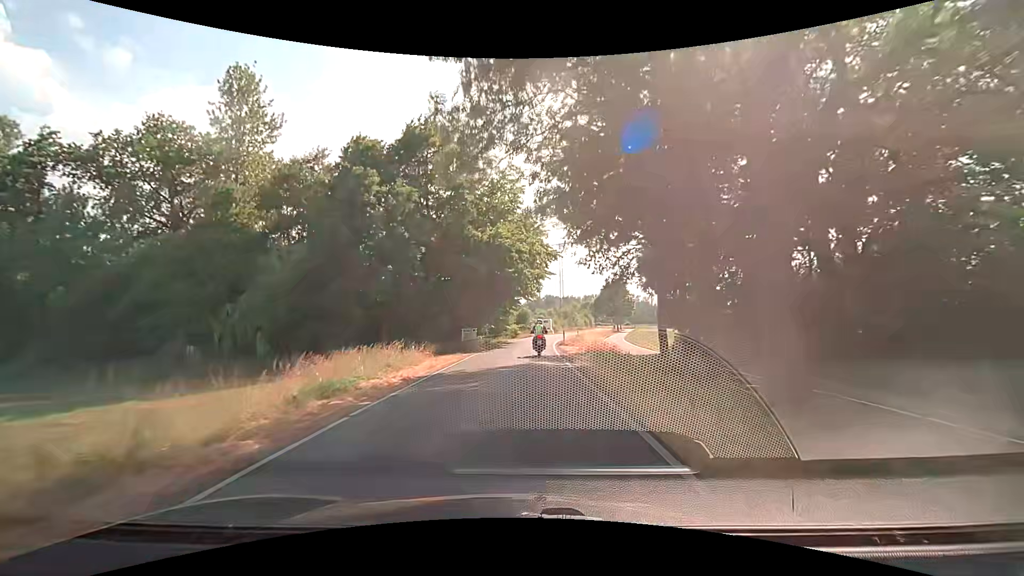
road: unclassified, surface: asphalt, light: Day
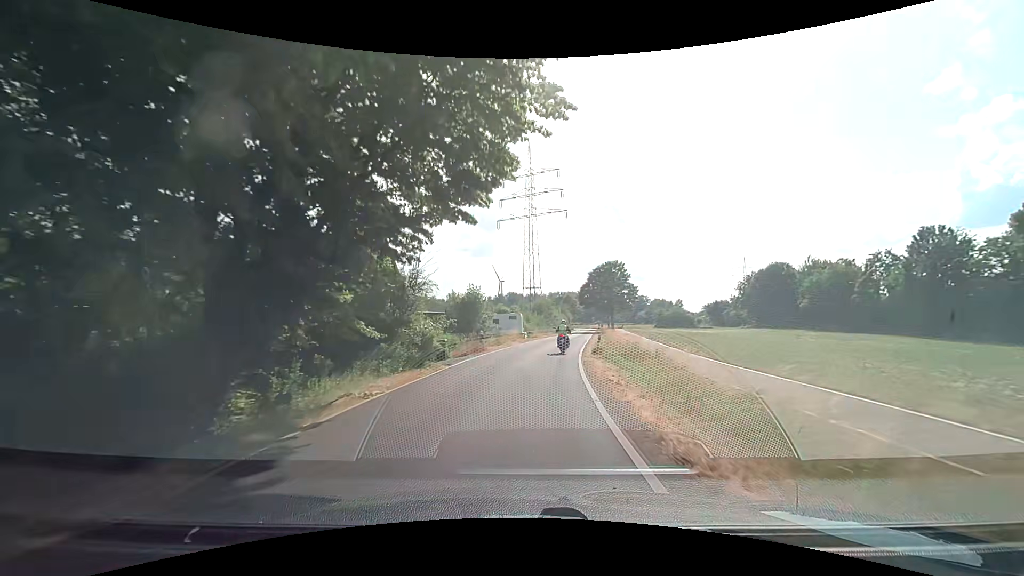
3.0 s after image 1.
(+1.0, +38.1) m; +4°
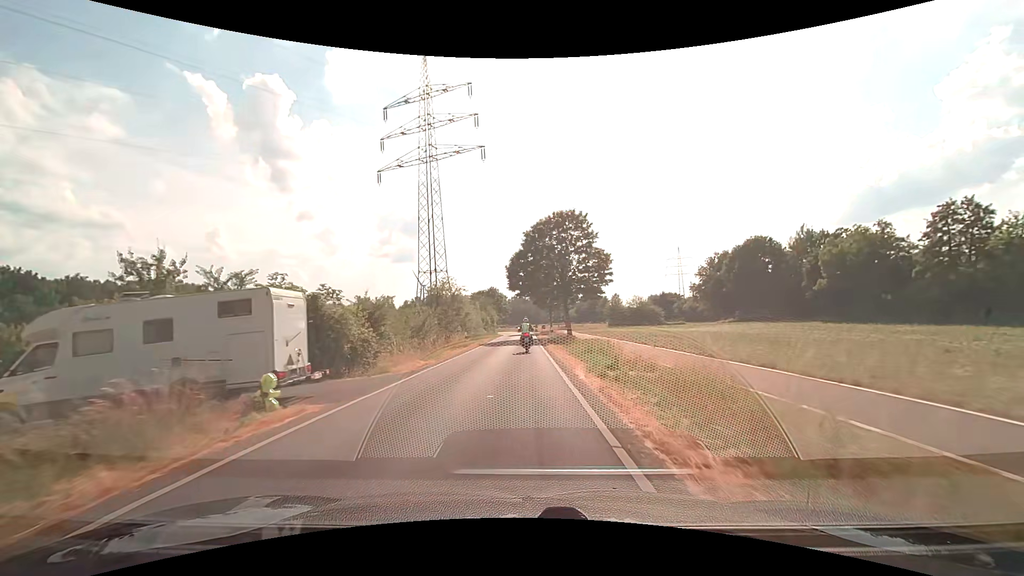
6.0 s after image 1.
(+3.8, +39.3) m; +9°
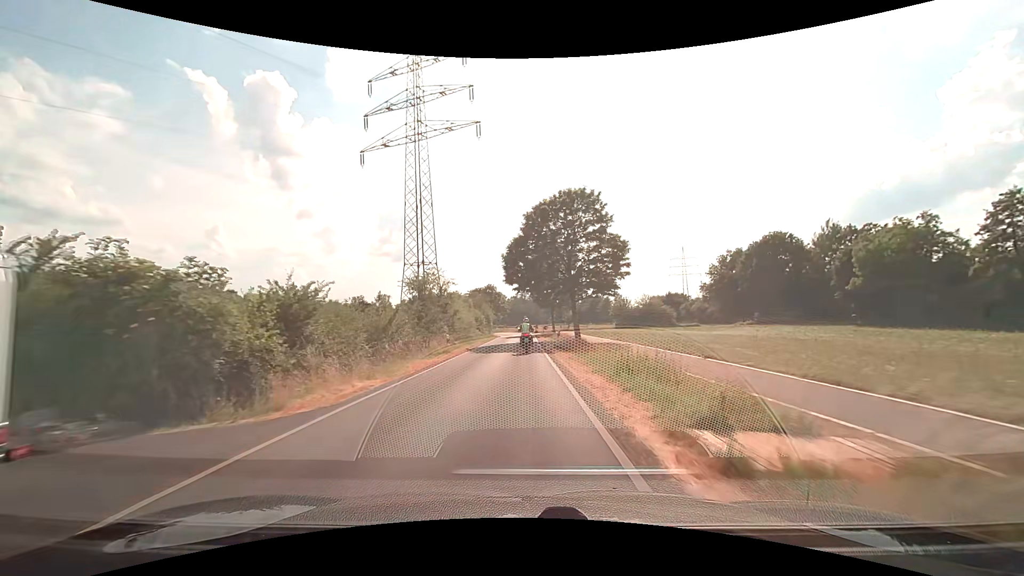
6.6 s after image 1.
(0.0, +8.0) m; 0°
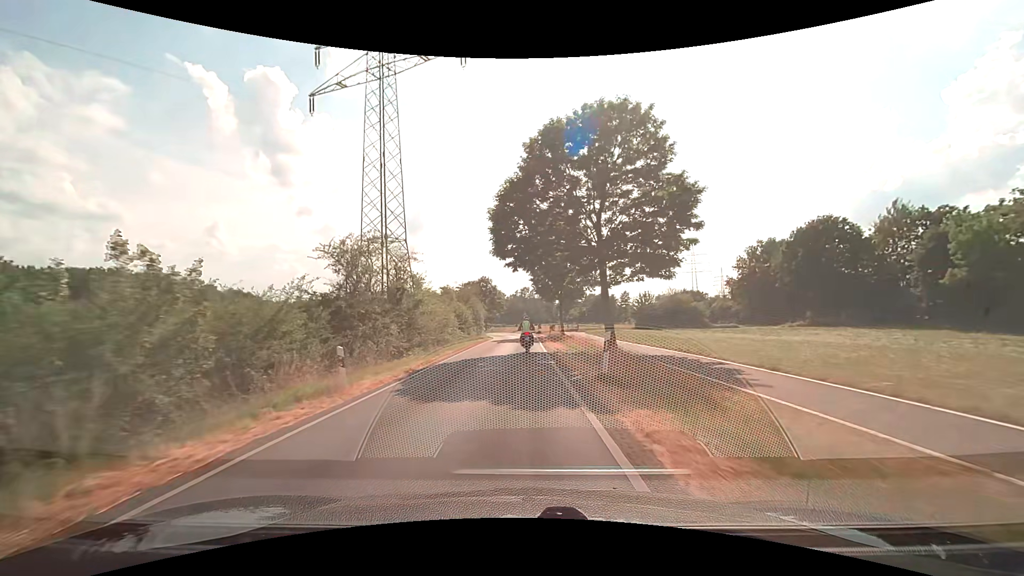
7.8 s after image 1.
(0.0, +15.9) m; 0°
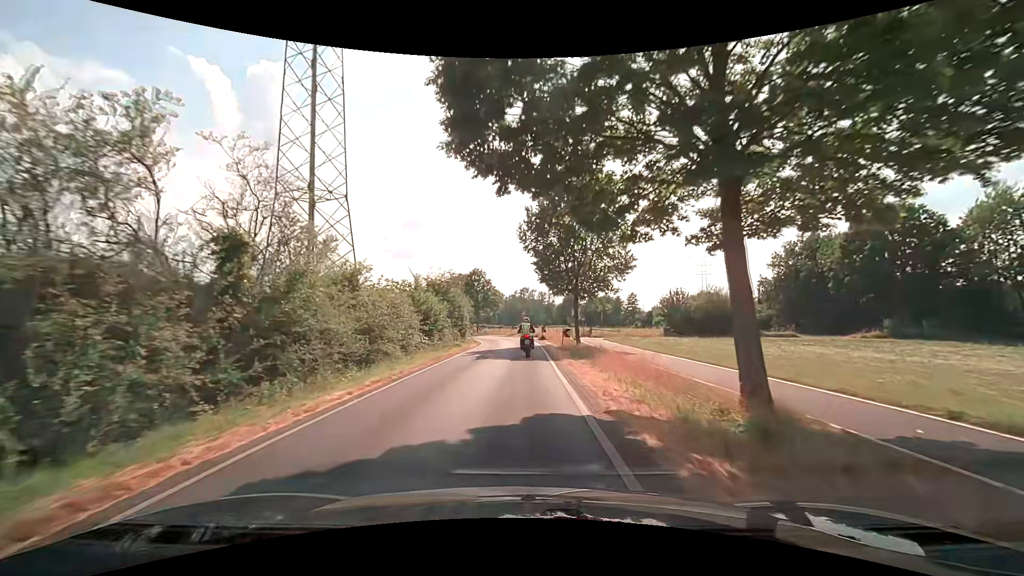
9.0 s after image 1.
(0.0, +15.4) m; 0°
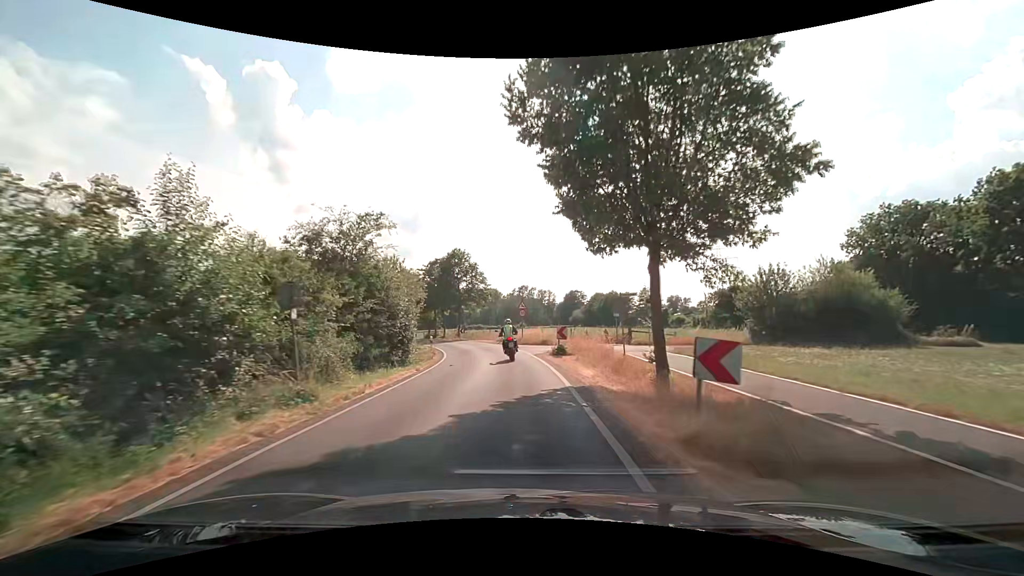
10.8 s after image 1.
(+0.1, +22.1) m; 0°
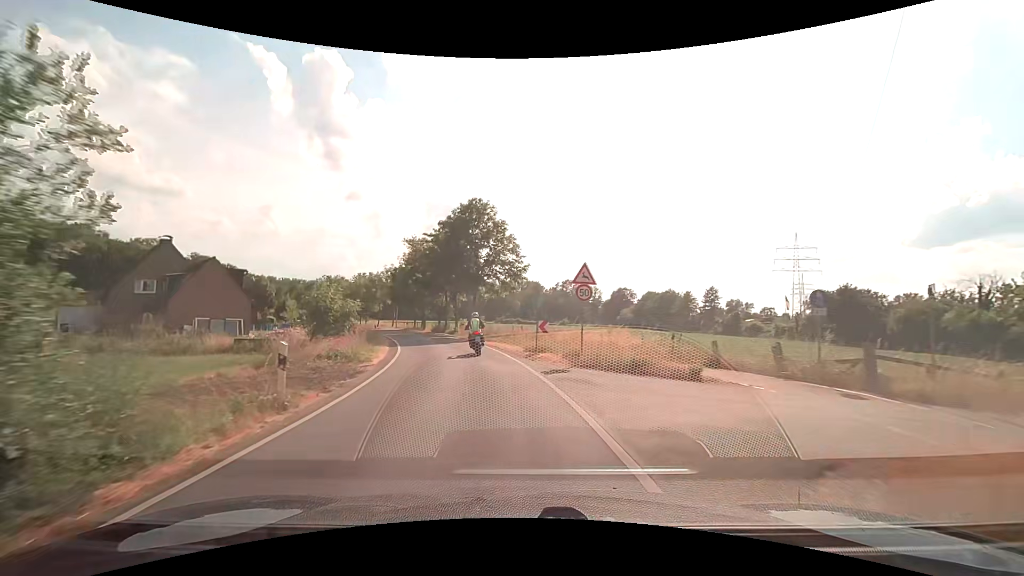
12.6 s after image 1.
(-0.5, +21.6) m; -4°
(0, +10) (-2, +20) (-4, +30) (-6, +39) (-10, +49) (-14, +58) (-18, +67) (-23, +76) (-27, +85) (-32, +93) m
